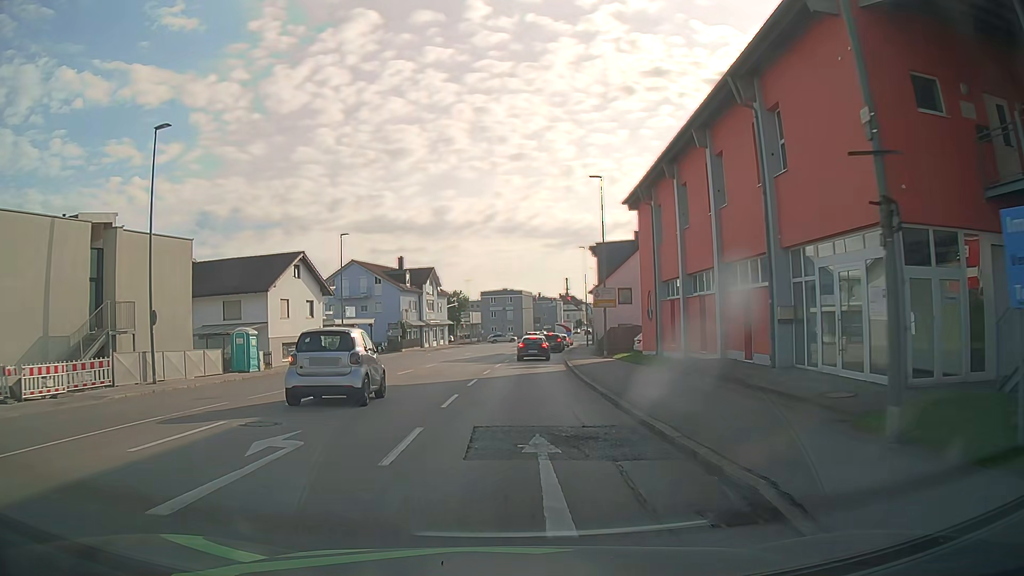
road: tertiary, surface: asphalt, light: Day
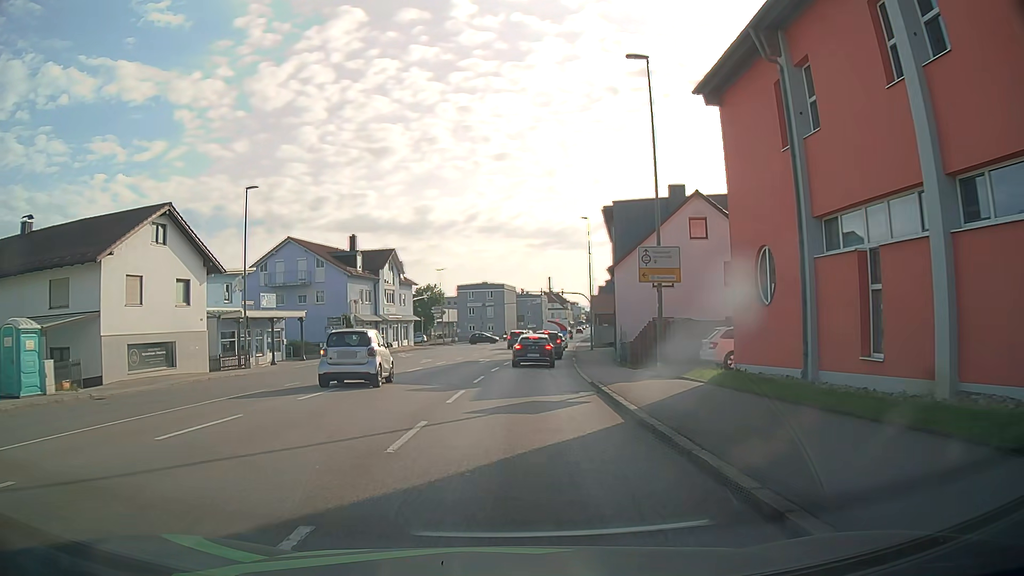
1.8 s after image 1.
(+0.1, +17.1) m; +1°
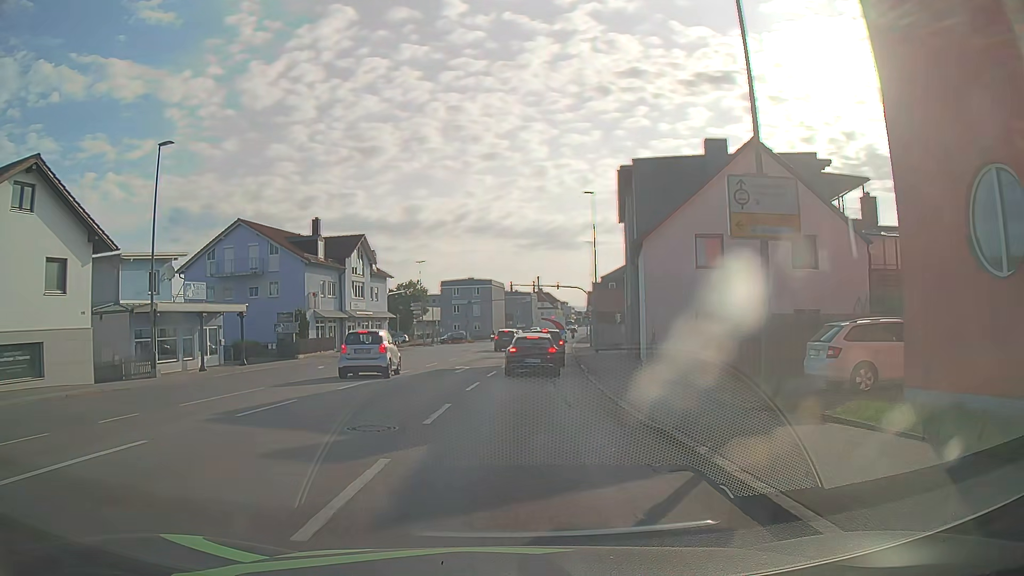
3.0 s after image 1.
(0.0, +9.2) m; +2°
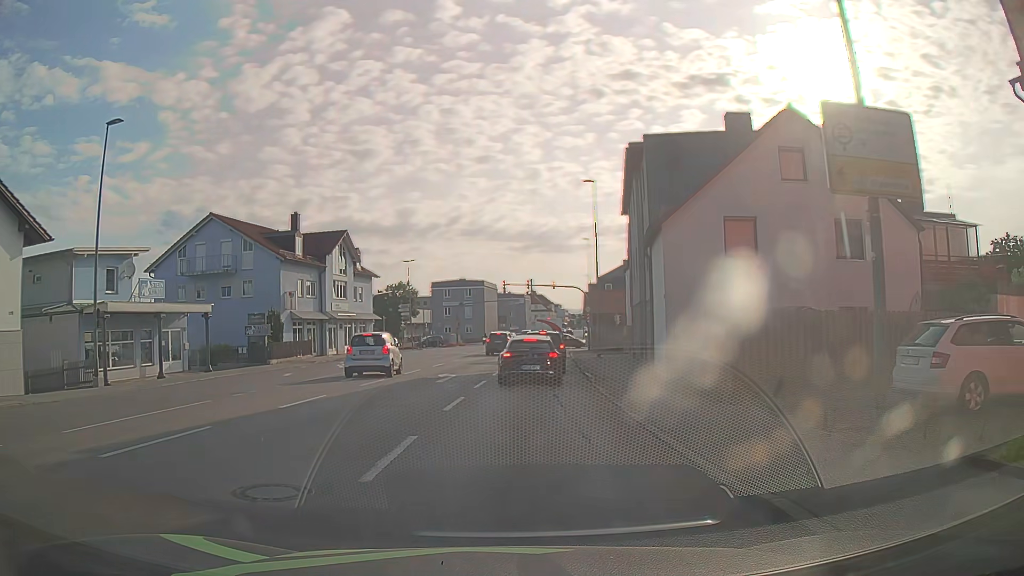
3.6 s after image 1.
(0.0, +3.9) m; 0°
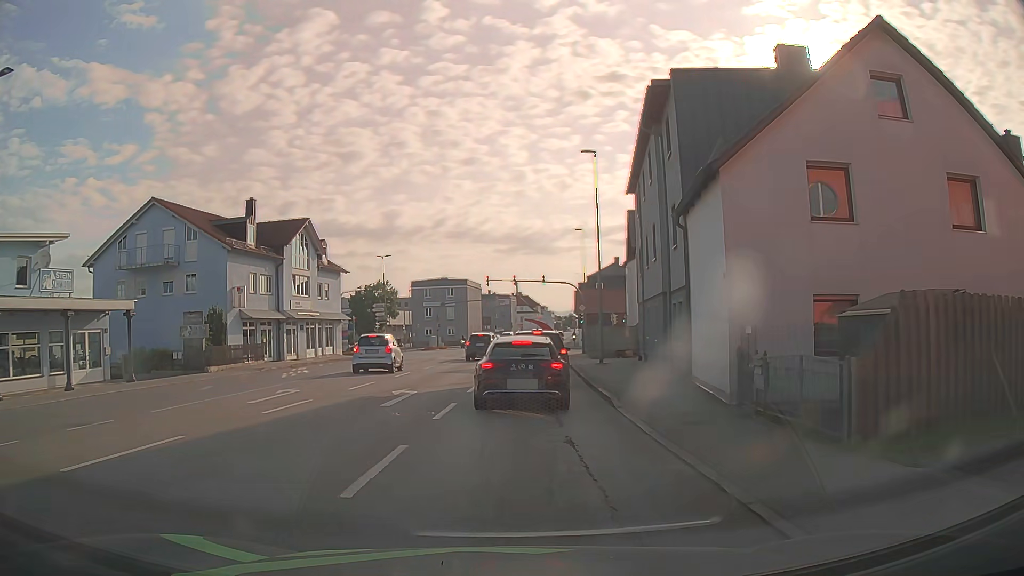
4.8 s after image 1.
(0.0, +6.6) m; +1°
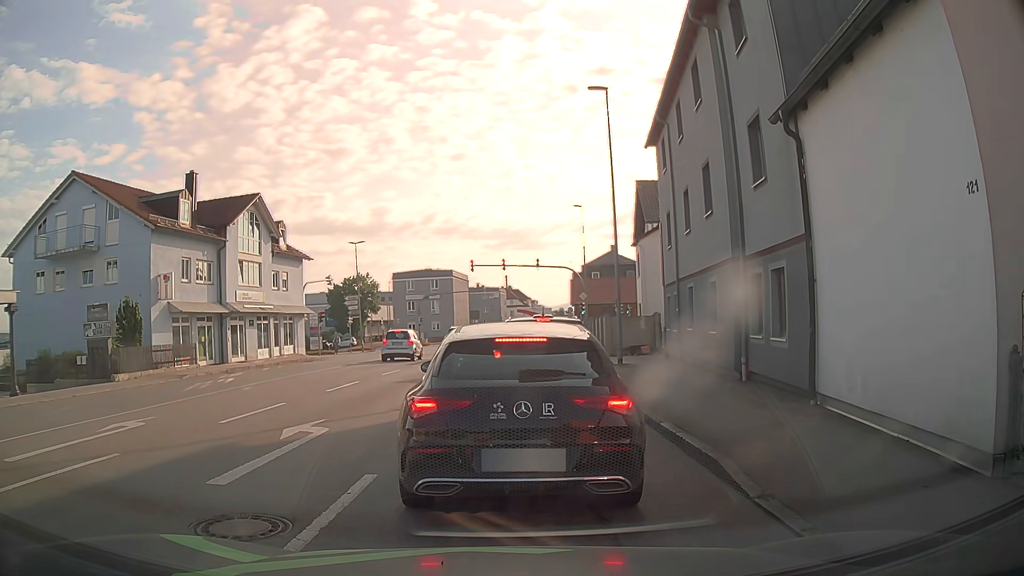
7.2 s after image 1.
(0.0, +7.5) m; 0°
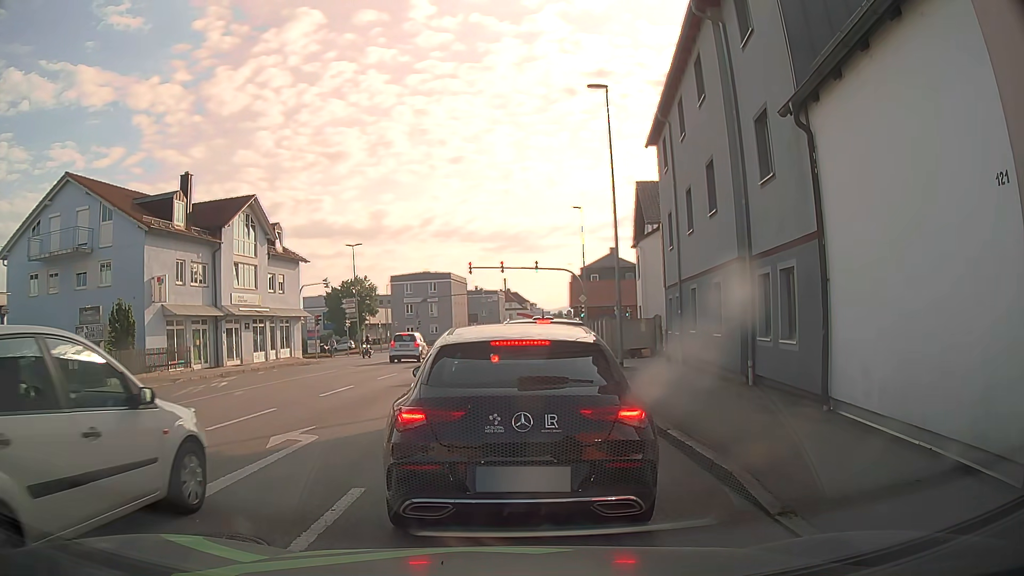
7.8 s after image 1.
(0.0, +0.4) m; 0°
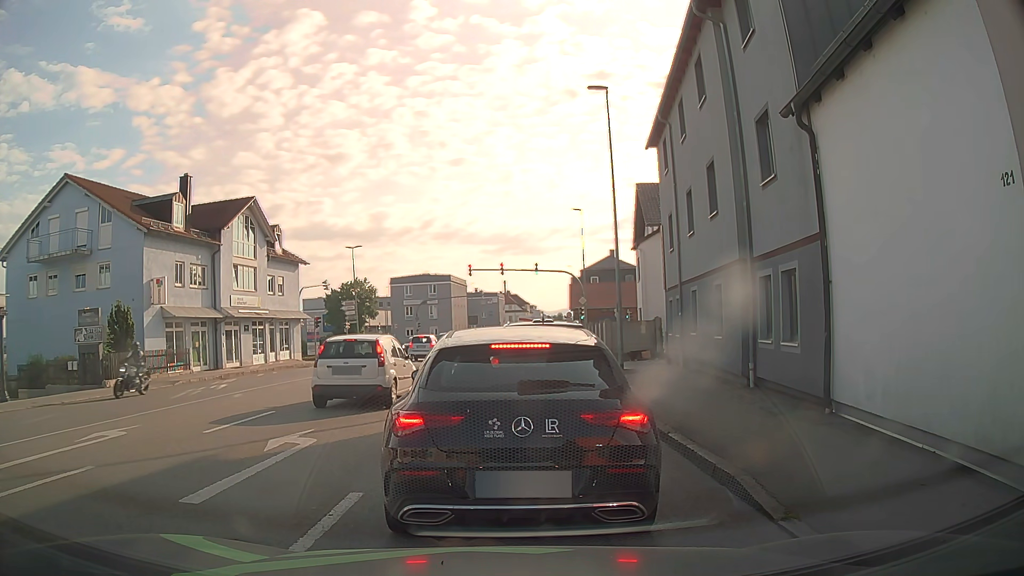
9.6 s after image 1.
(0.0, +0.2) m; 0°
(0, +10) (+1, +20) (+2, +30) (+2, +40) (+3, +50) (+4, +60) (+5, +70) (+6, +80) (+7, +90) (+8, +100) m
